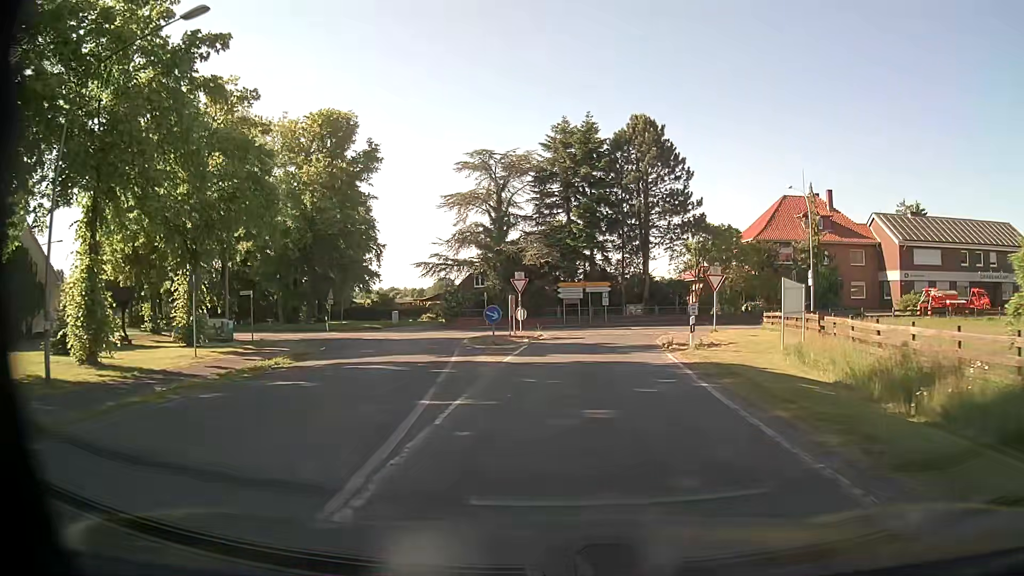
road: secondary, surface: asphalt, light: Day
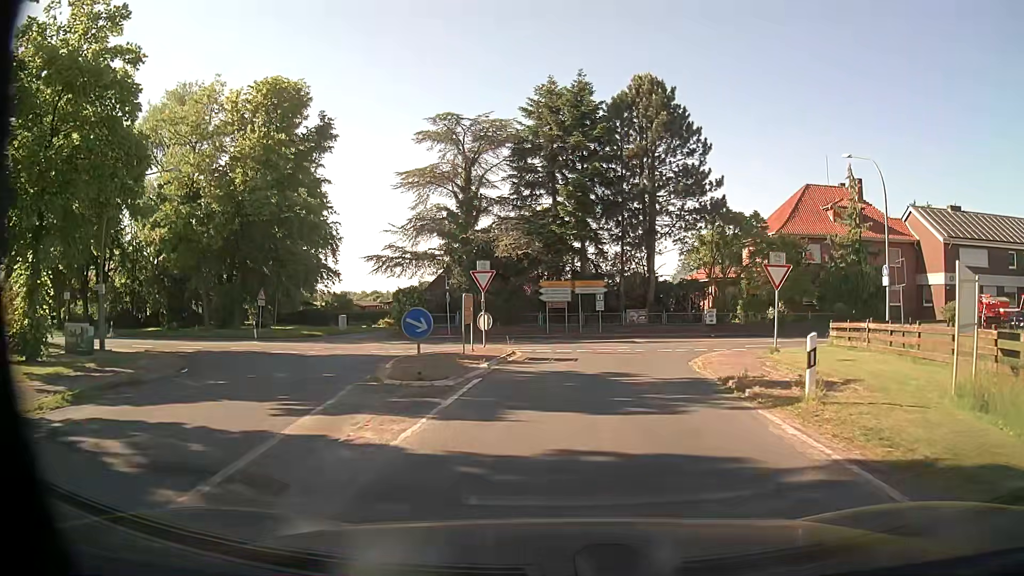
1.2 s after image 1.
(+0.1, +10.0) m; +1°
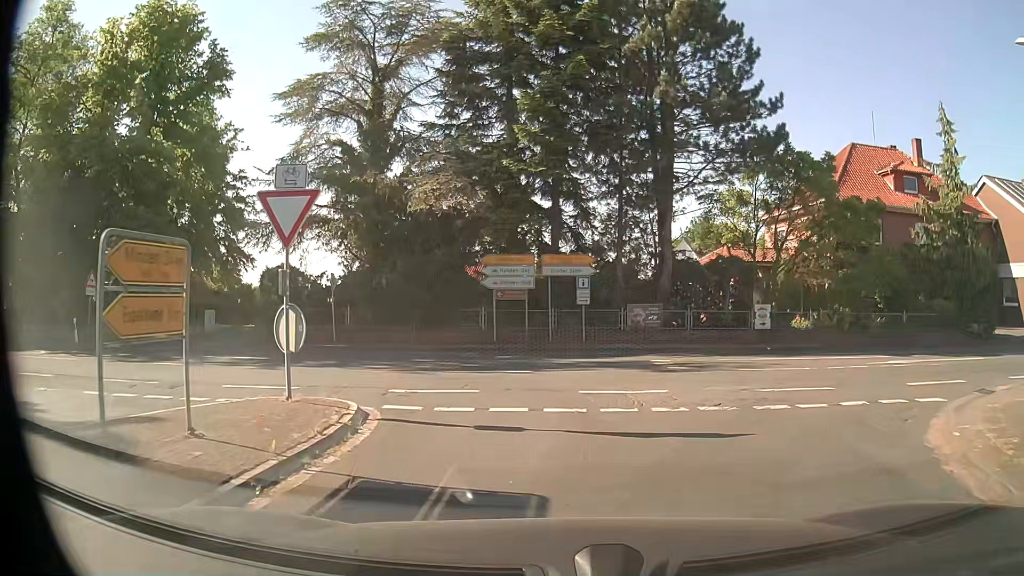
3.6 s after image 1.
(+0.4, +14.7) m; +3°
(0, +10) (-5, +18) (-15, +21) (-25, +21) (-35, +22) (-45, +23) (-54, +26) (-64, +29) (-73, +34) (-81, +40) m
